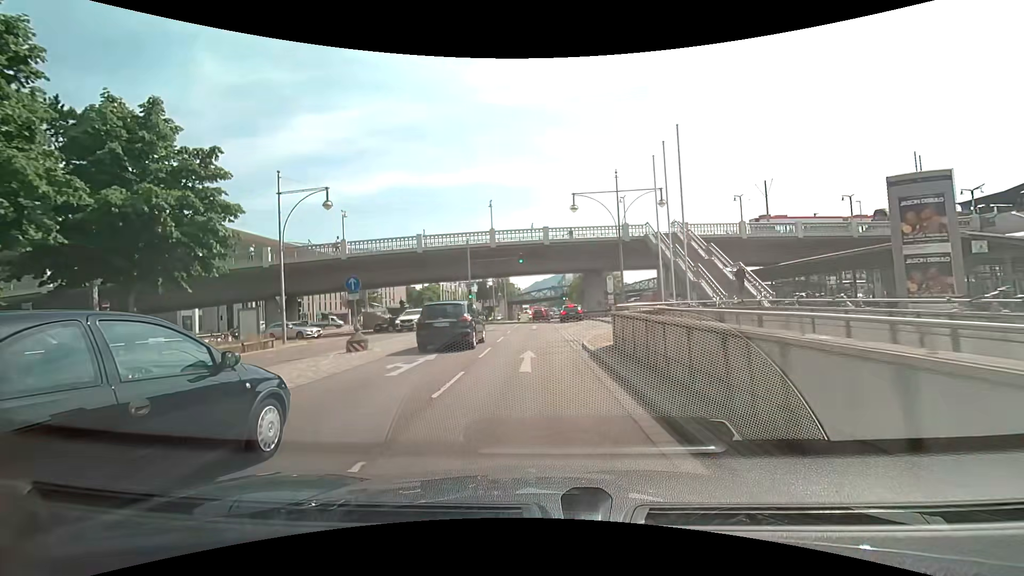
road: primary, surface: asphalt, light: Day
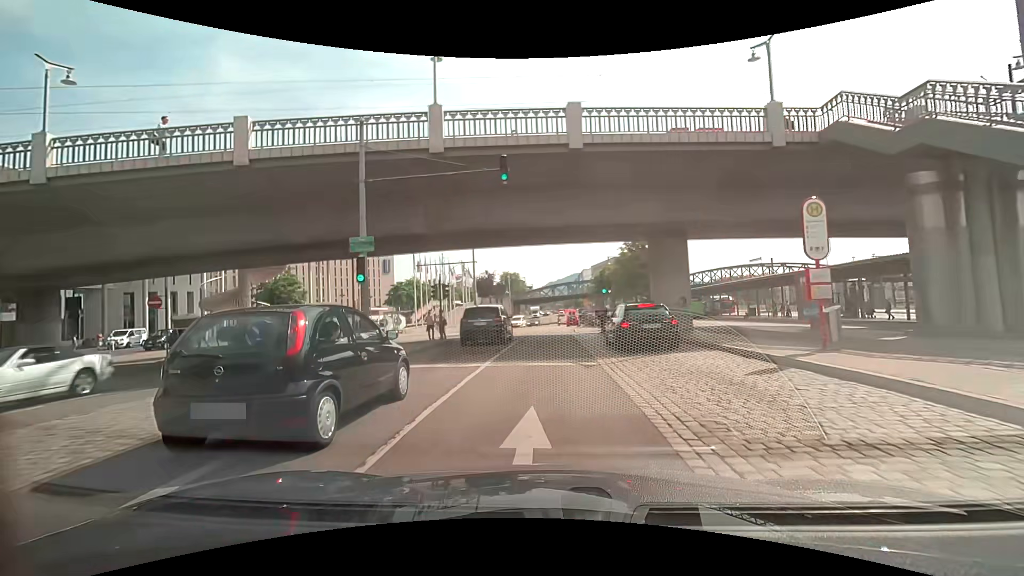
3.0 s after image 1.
(-0.5, +28.5) m; -2°
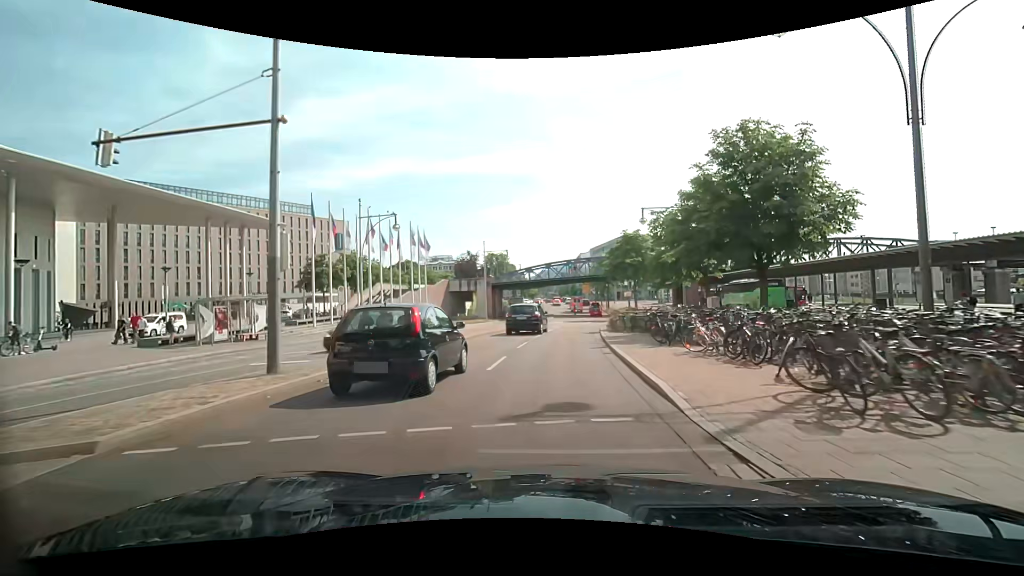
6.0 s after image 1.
(+0.7, +28.3) m; +7°
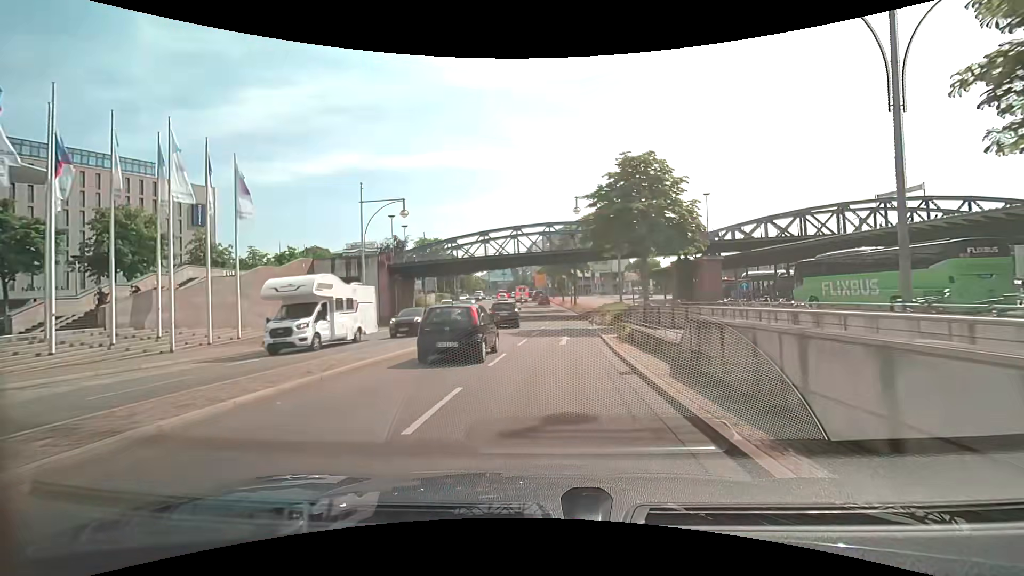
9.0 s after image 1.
(-1.3, +29.5) m; -1°
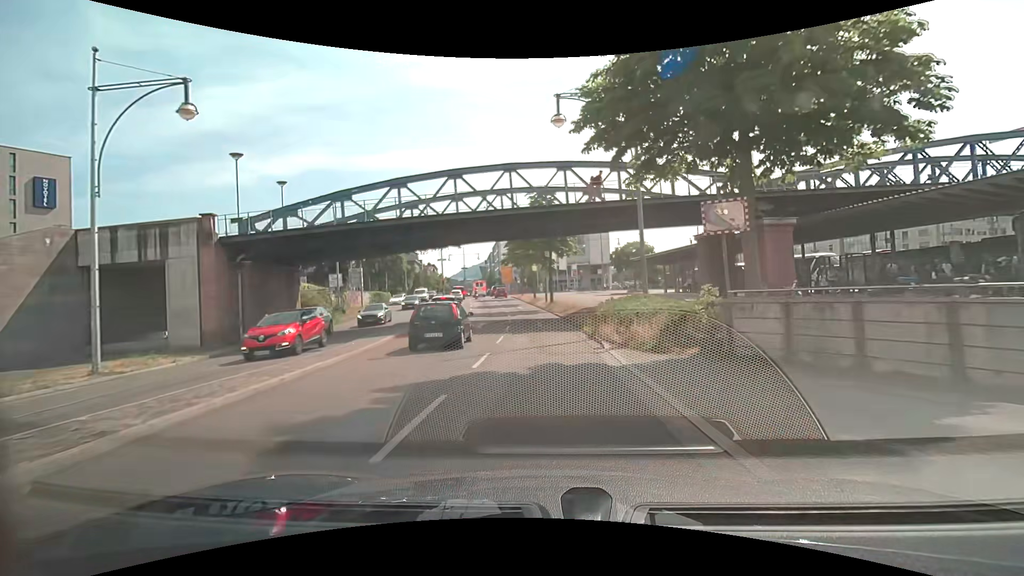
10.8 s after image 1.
(+0.6, +18.9) m; +4°
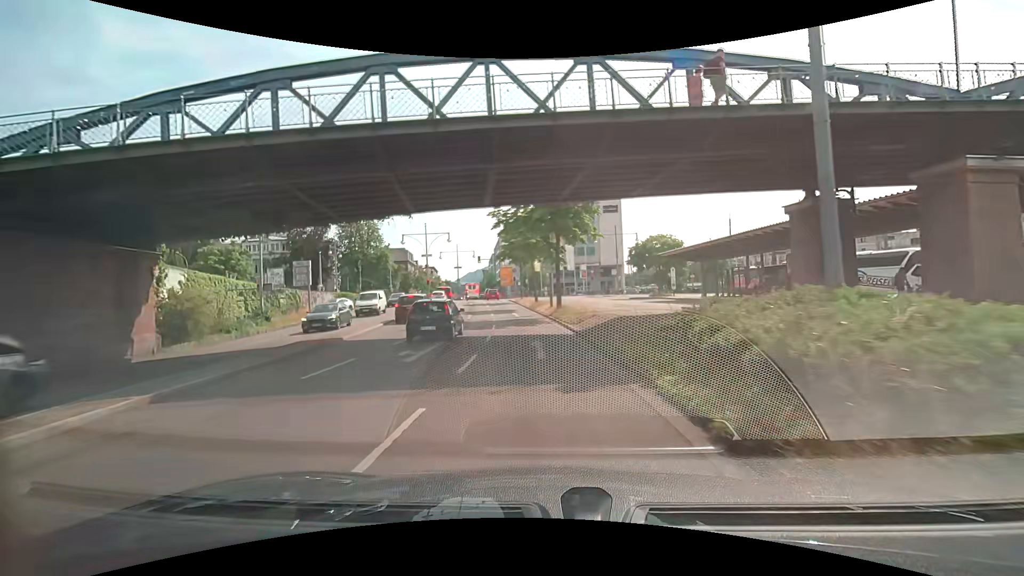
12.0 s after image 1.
(0.0, +13.0) m; -1°
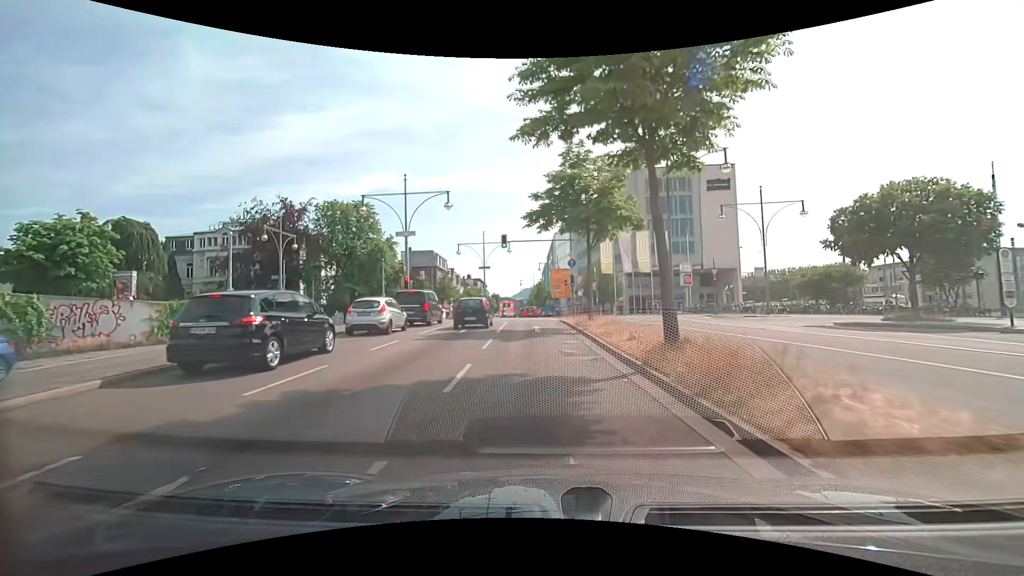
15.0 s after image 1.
(-1.6, +32.3) m; -5°
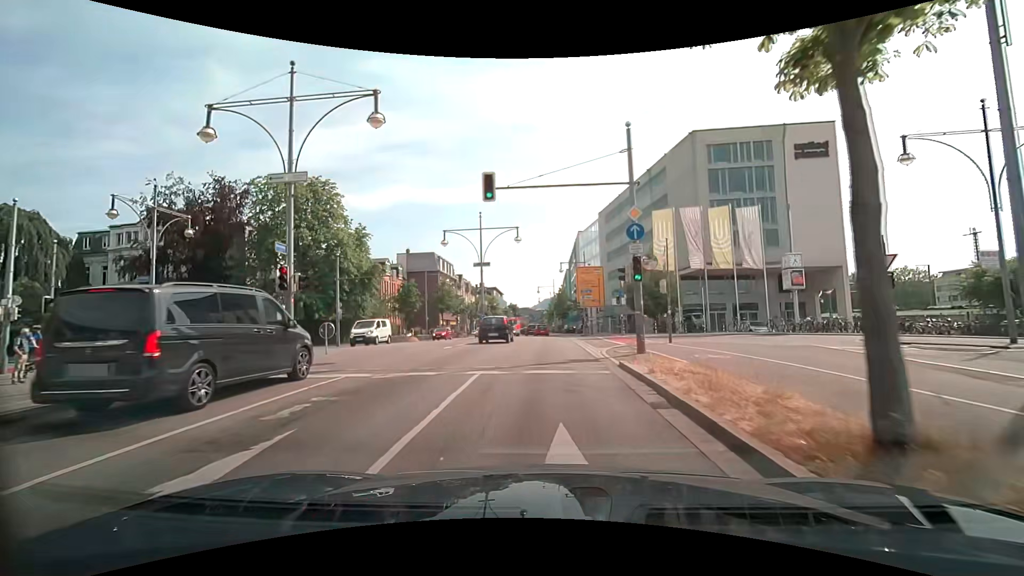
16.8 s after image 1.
(-0.2, +18.5) m; -2°
